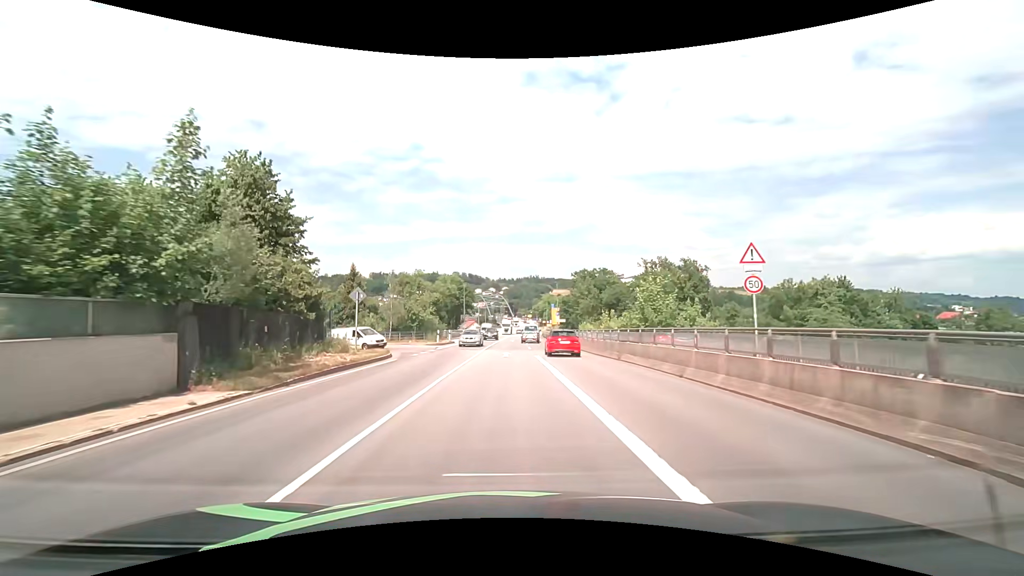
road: primary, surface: asphalt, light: Day
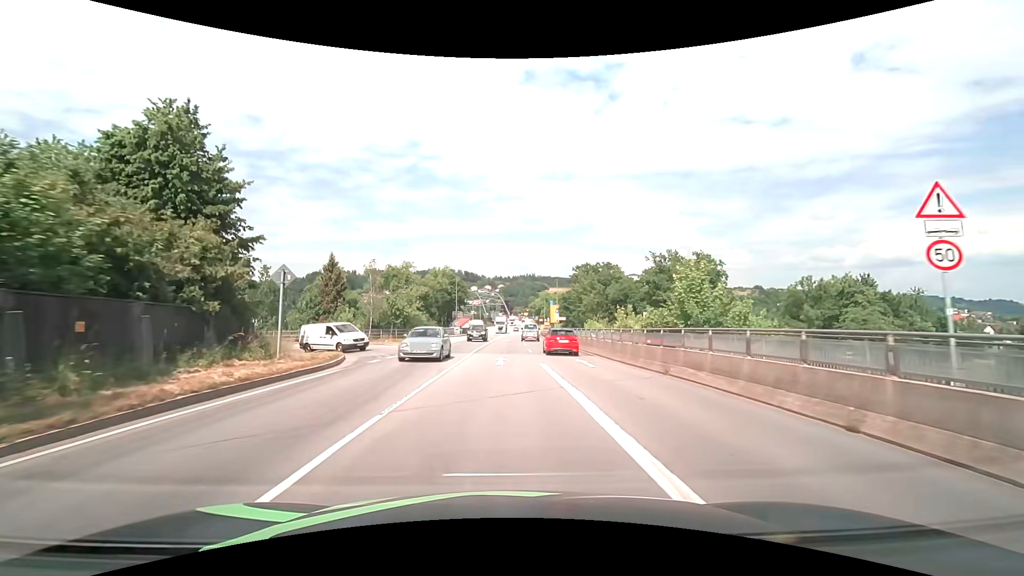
(0.0, +7.4) m; +1°
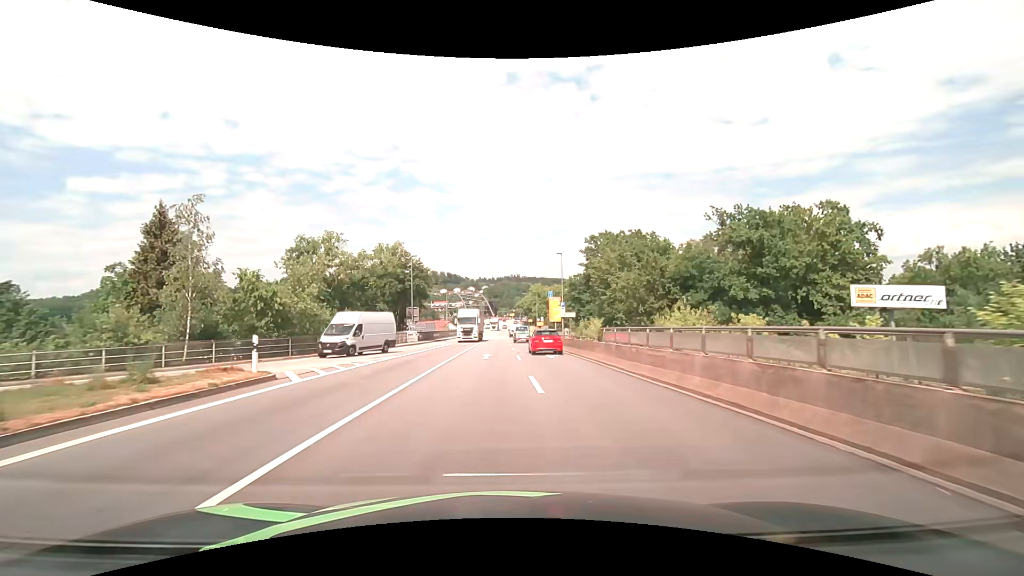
(+0.4, +29.9) m; +2°
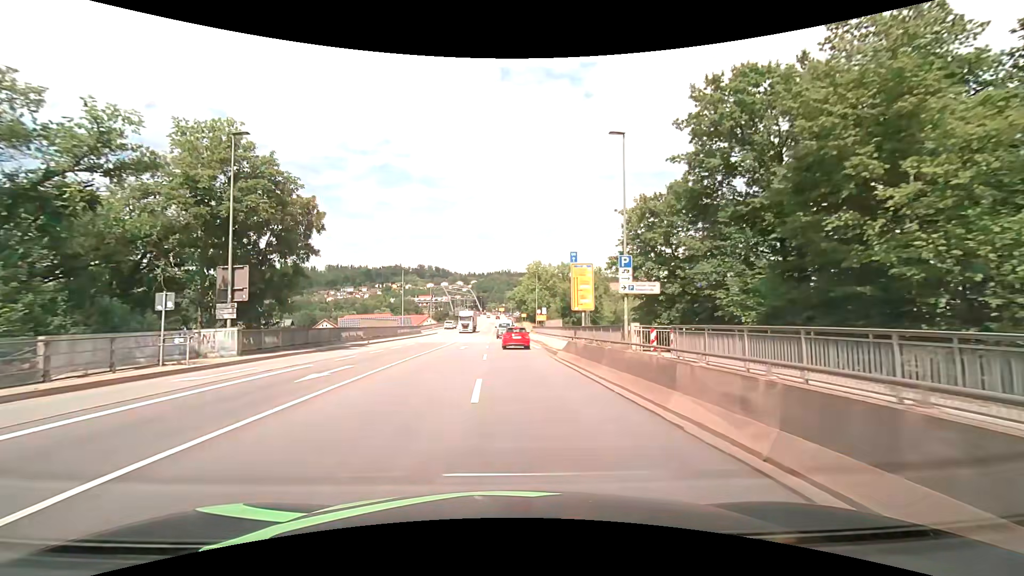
(+0.6, +37.6) m; +1°
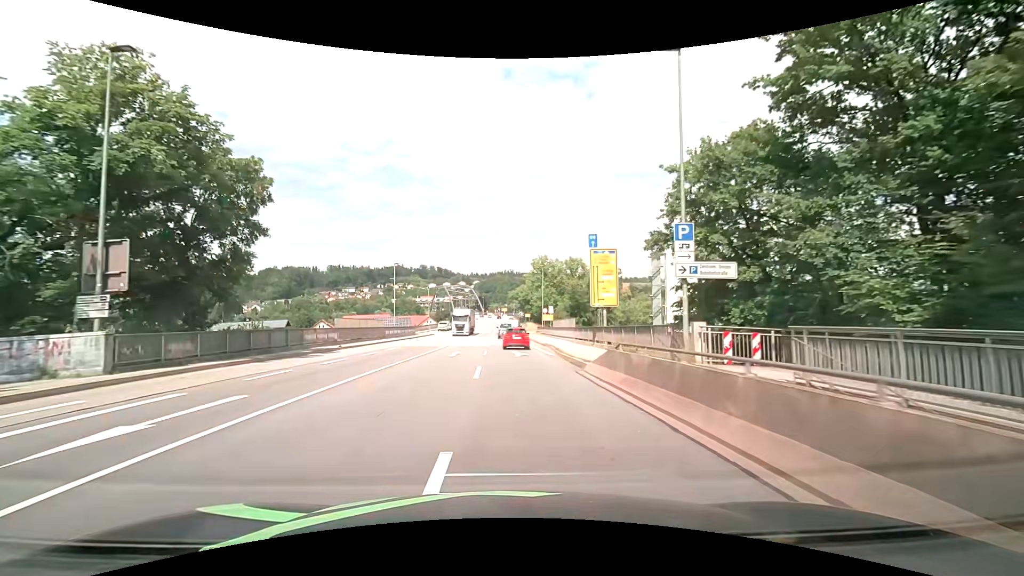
(0.0, +7.5) m; 0°
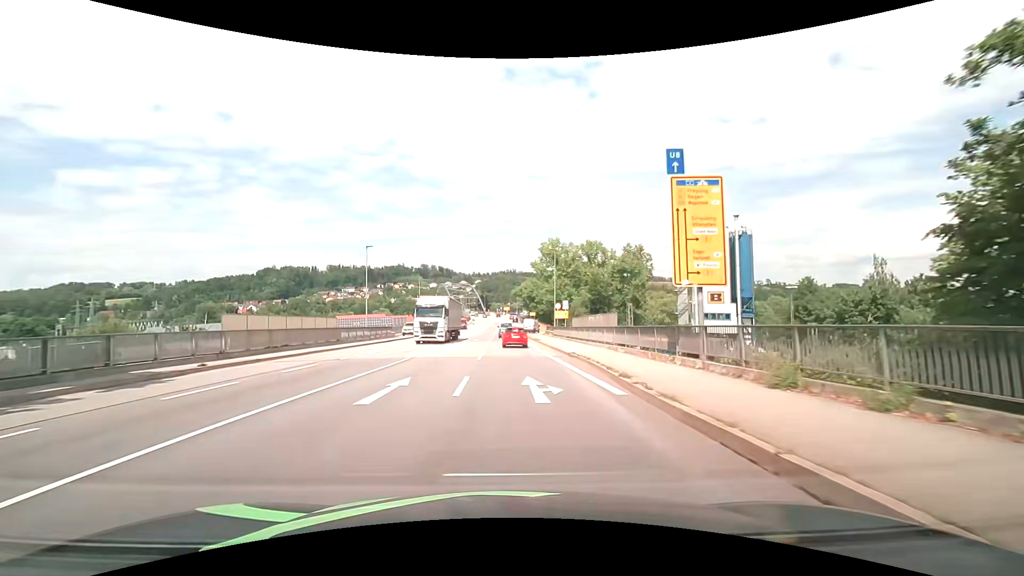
(-0.1, +15.1) m; -1°
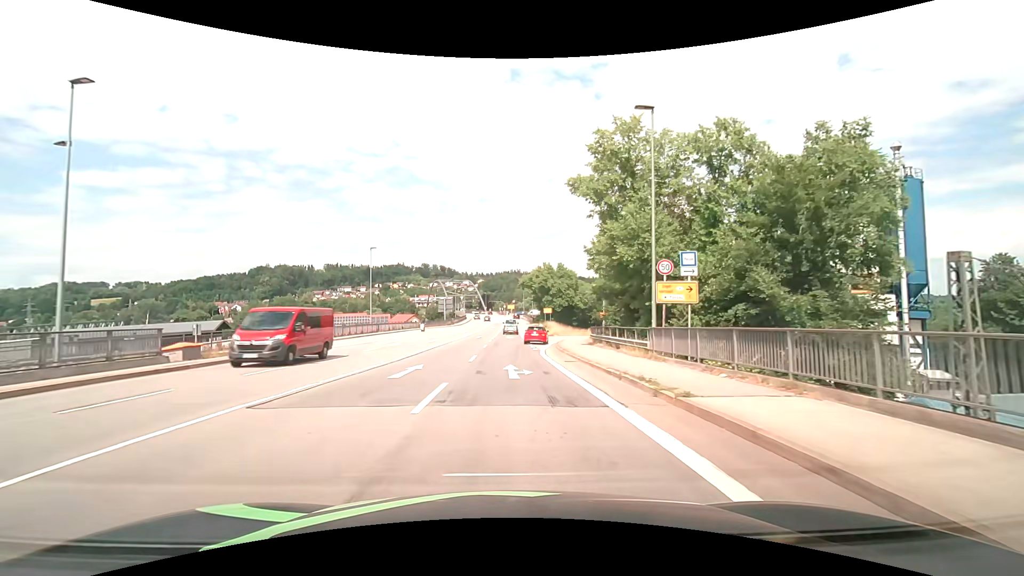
(-0.1, +37.9) m; -1°
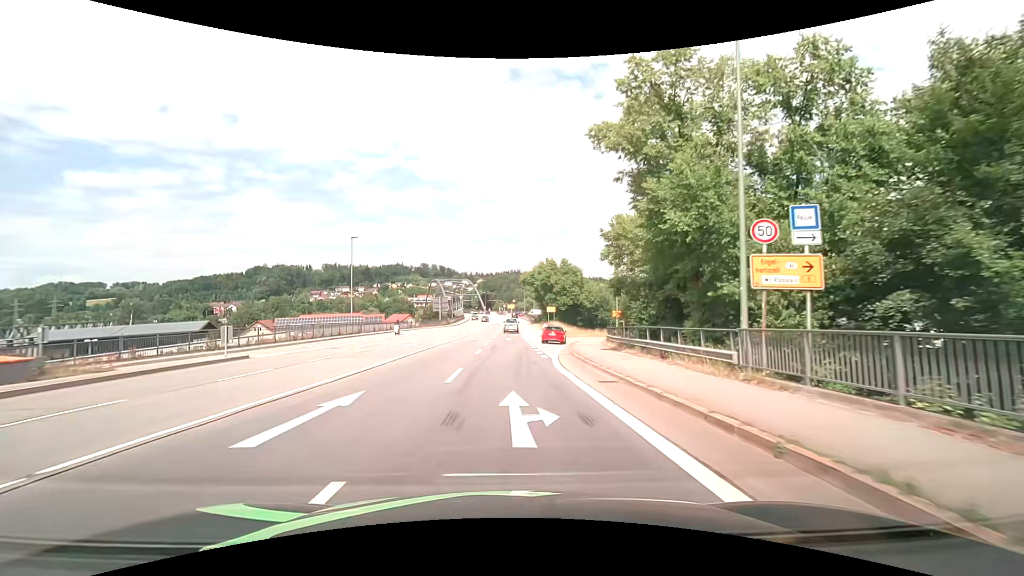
(0.0, +7.6) m; 0°
(0, +10) (0, +20) (0, +30) (0, +40) (0, +50) (0, +60) (+1, +70) (+1, +80) (+1, +90) (+1, +100) m
